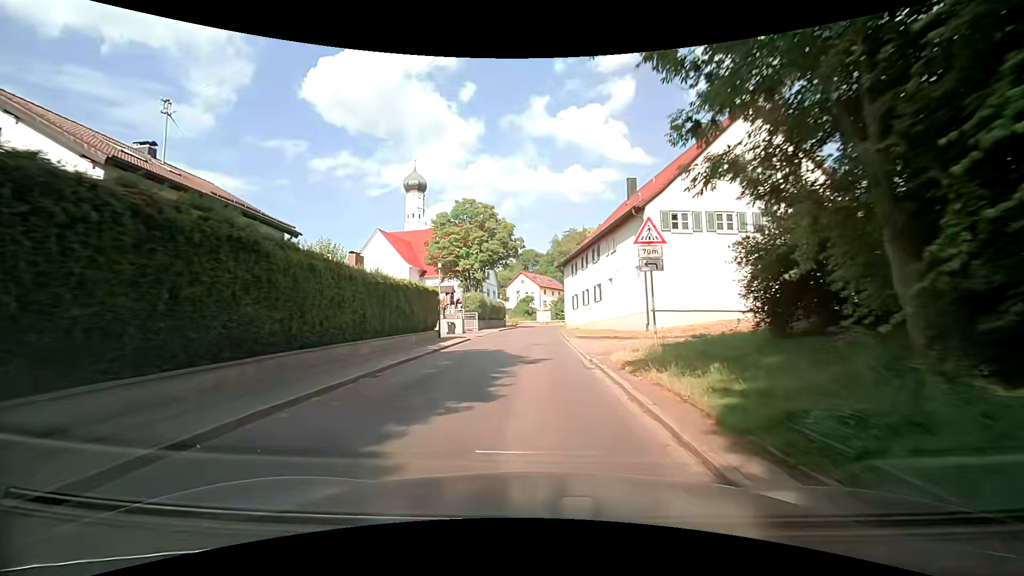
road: tertiary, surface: asphalt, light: Day
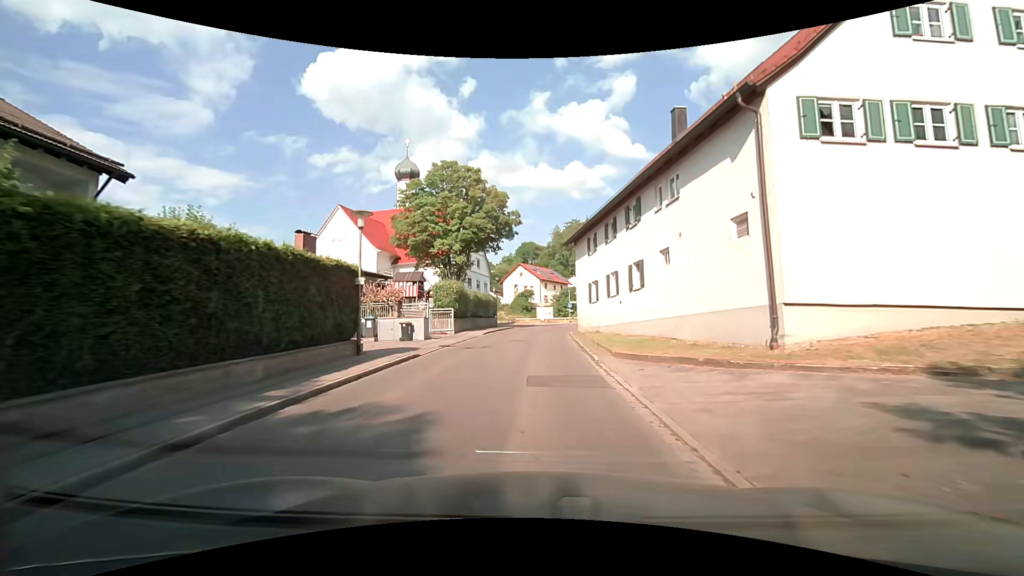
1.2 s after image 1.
(+0.1, +12.8) m; +2°
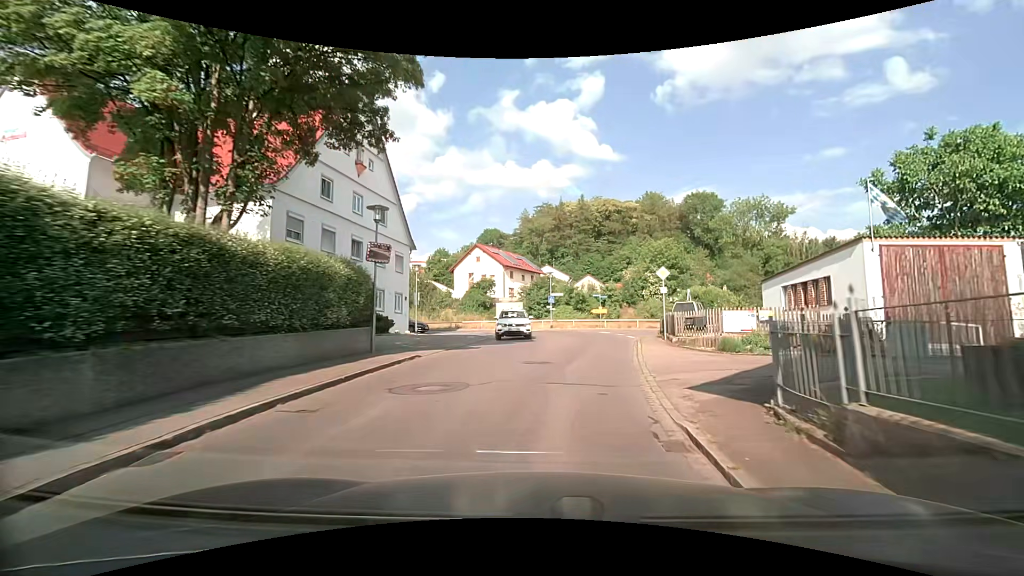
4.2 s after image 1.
(-0.5, +29.8) m; +2°
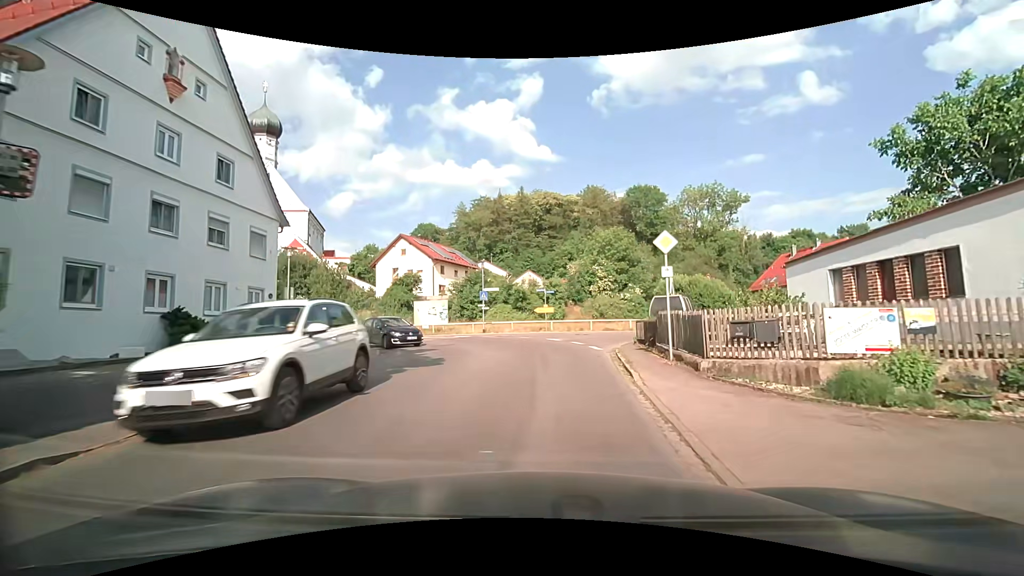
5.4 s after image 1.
(+0.5, +9.8) m; +8°
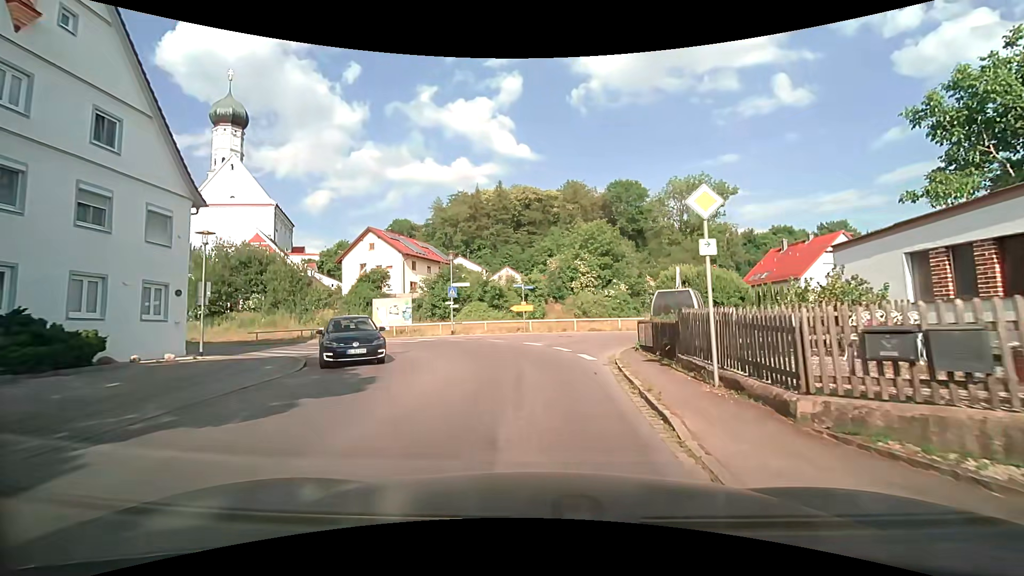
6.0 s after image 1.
(+0.1, +4.5) m; +2°
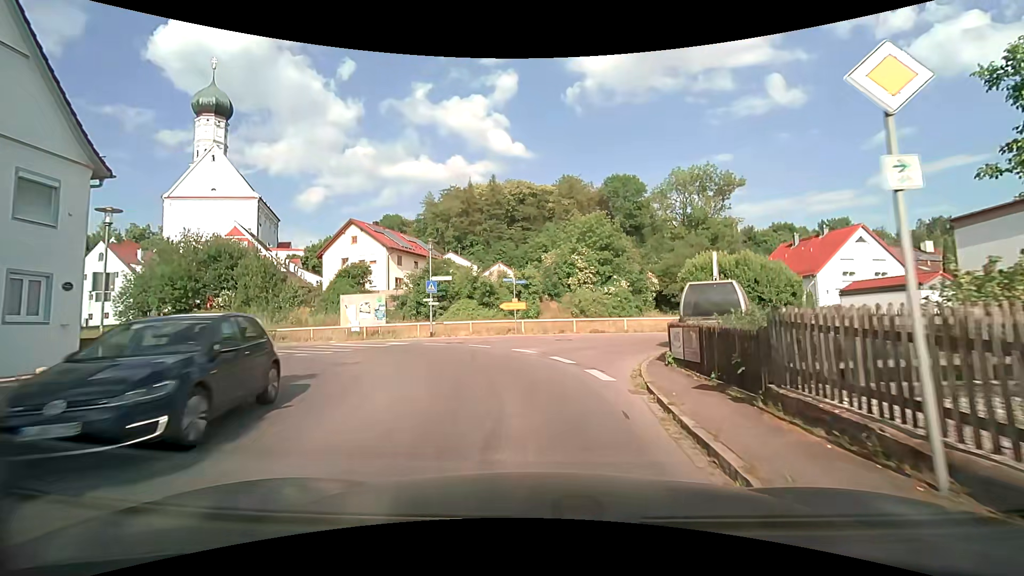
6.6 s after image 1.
(+0.1, +4.3) m; +1°
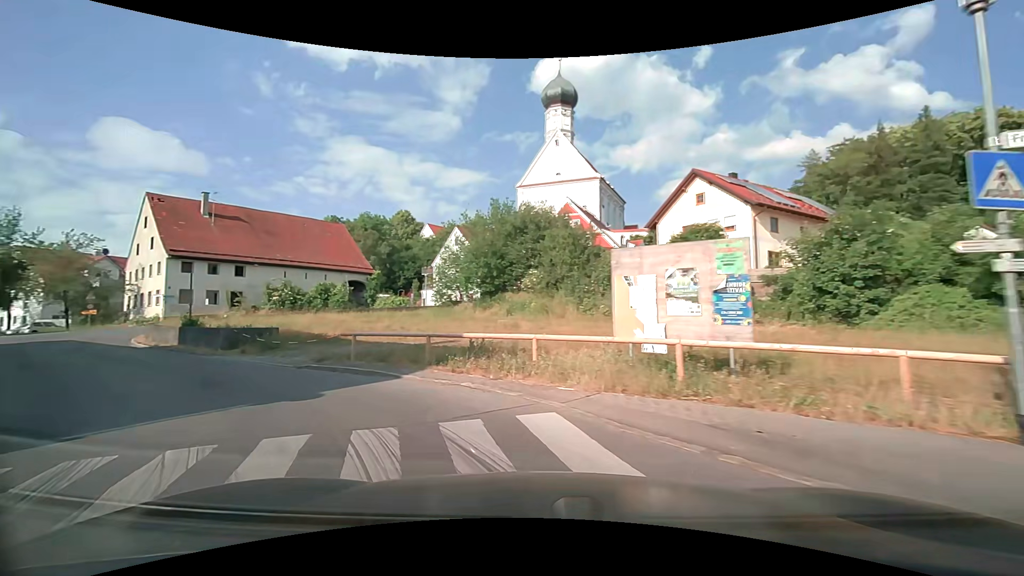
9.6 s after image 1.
(-4.2, +19.0) m; -38°
